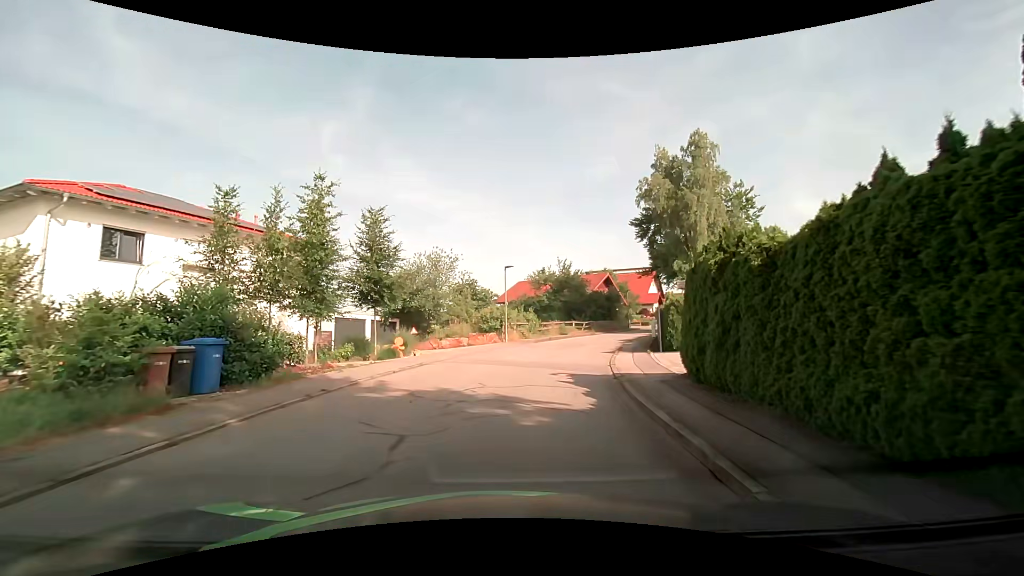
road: residential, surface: asphalt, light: Day
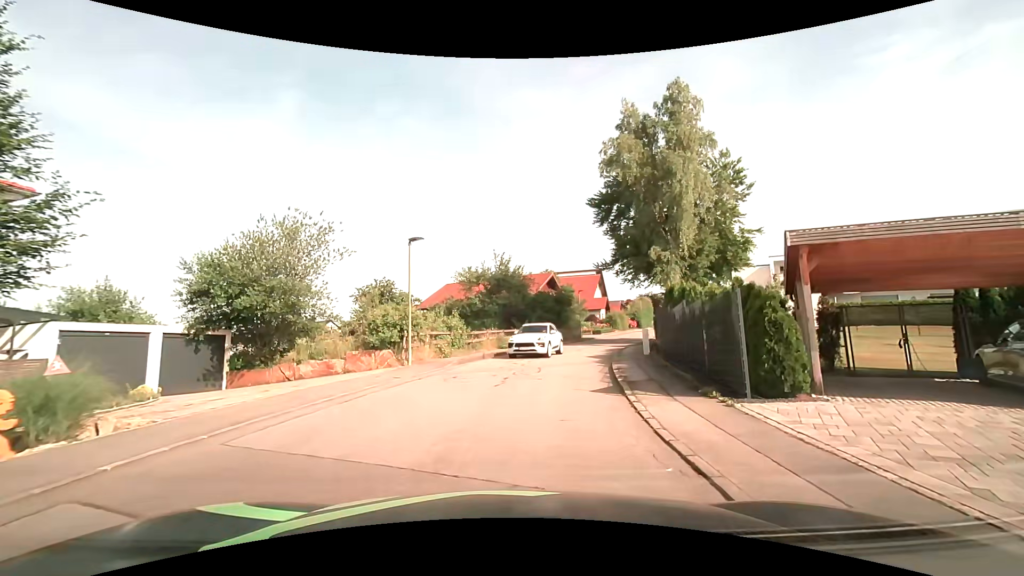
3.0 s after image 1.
(+0.8, +12.8) m; +8°
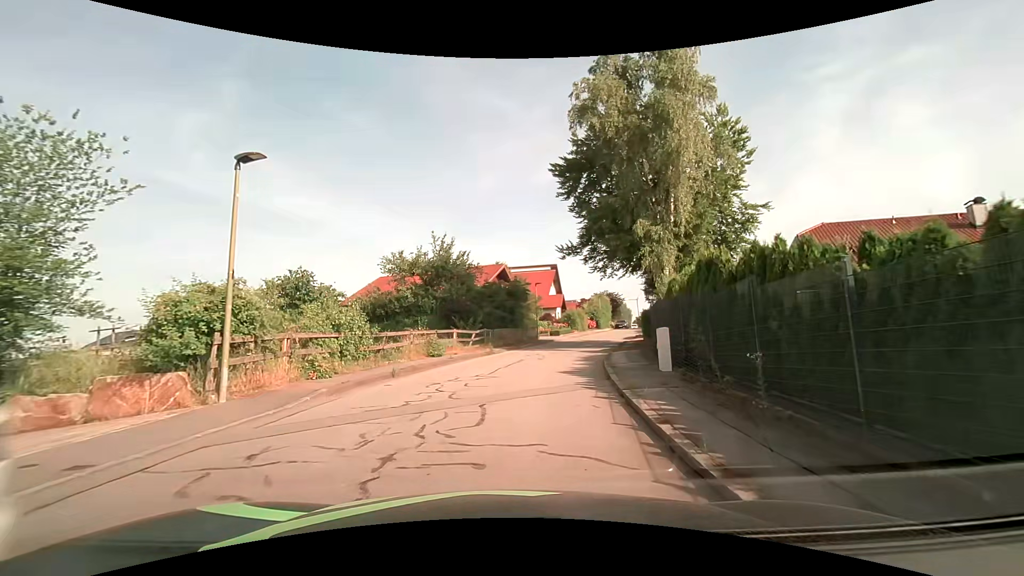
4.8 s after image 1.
(+0.4, +9.2) m; +5°
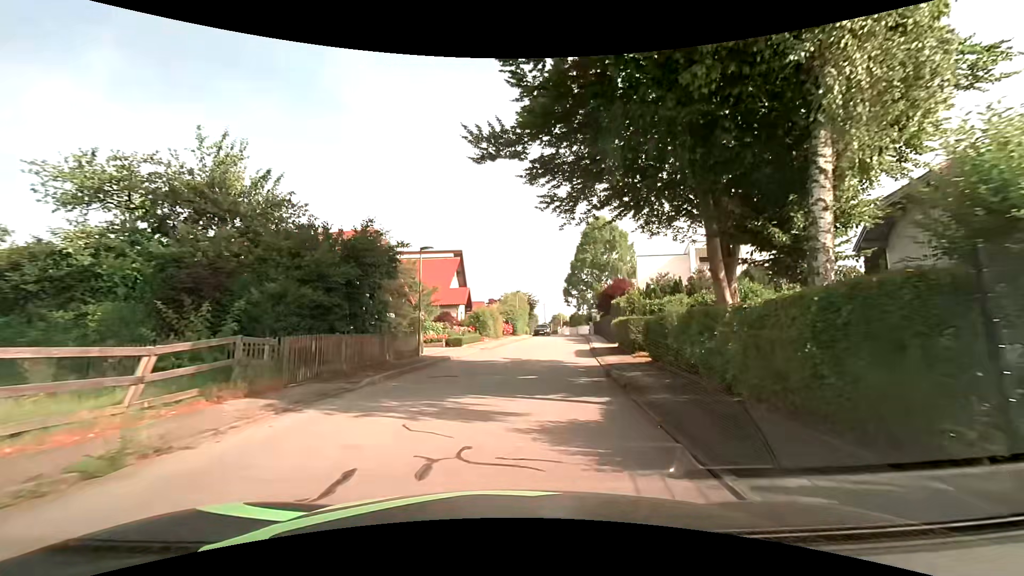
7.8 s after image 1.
(+1.7, +20.0) m; +11°
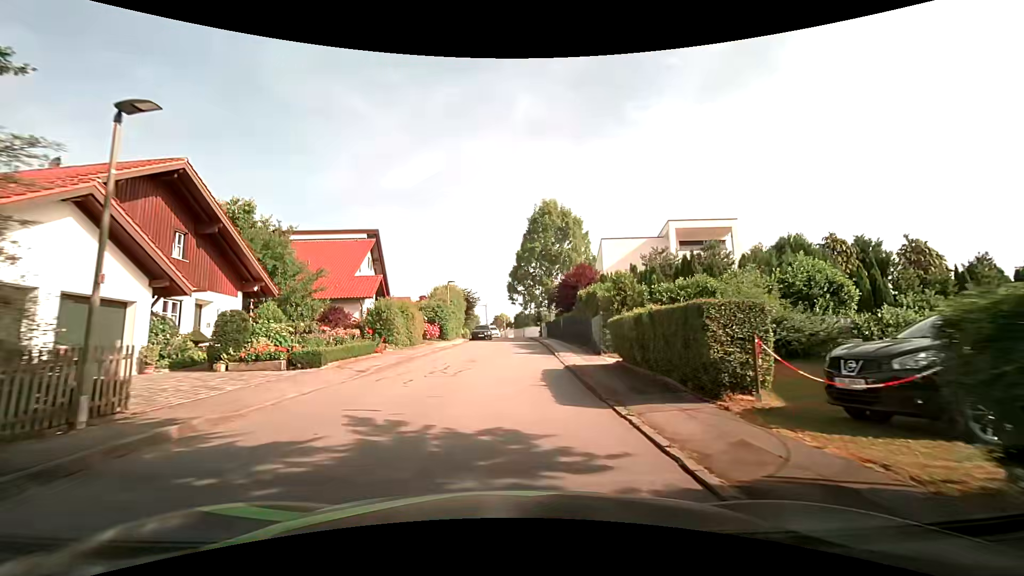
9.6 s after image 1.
(+1.0, +13.9) m; +7°
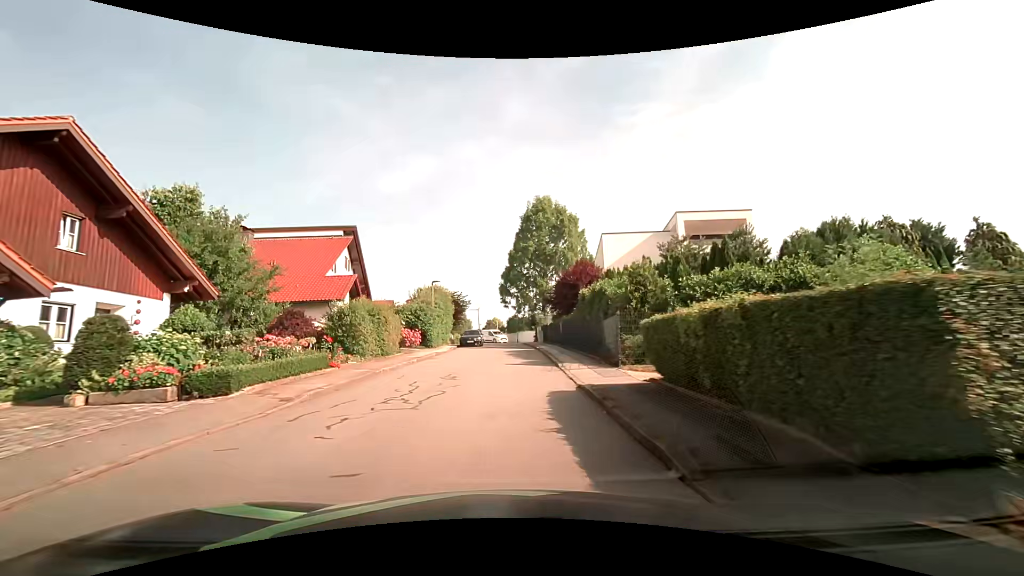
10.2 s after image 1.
(0.0, +4.5) m; +2°
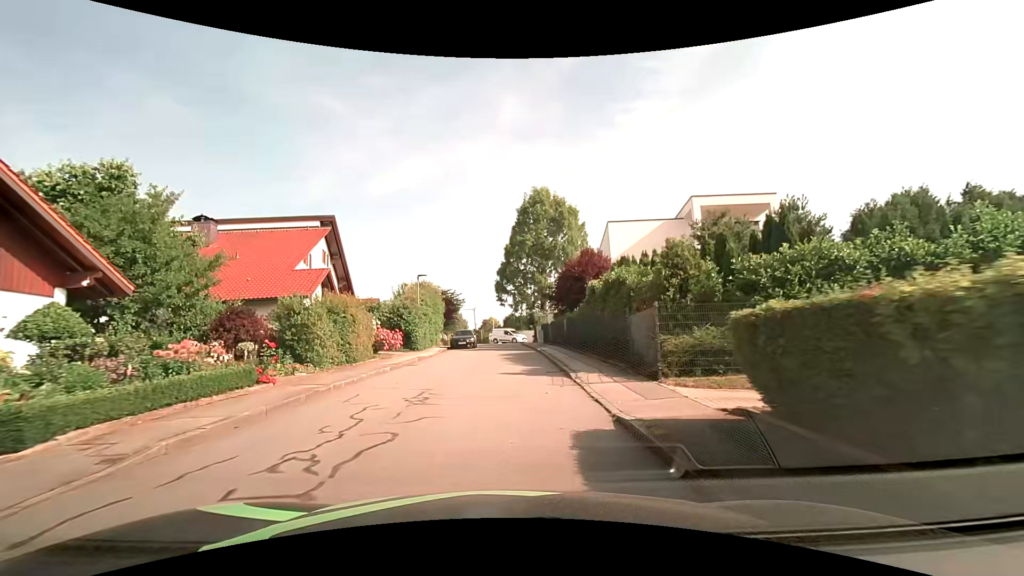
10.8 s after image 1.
(-0.1, +4.5) m; -1°
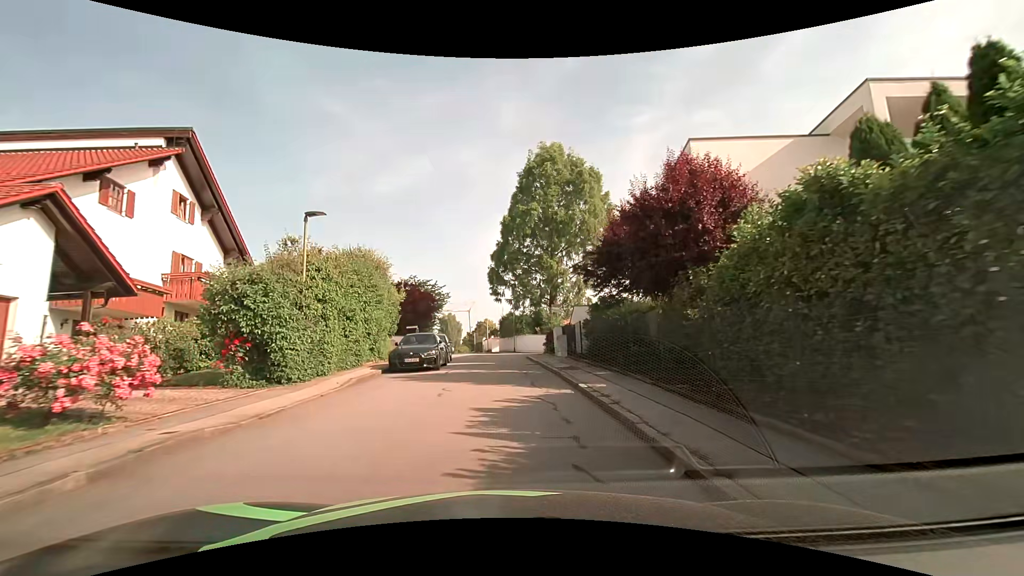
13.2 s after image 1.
(0.0, +18.3) m; 0°
(0, +10) (0, +20) (-1, +30) (-2, +40) (-3, +50) (-4, +60) (-5, +70) (-6, +80) (-8, +90) (-9, +100) m
